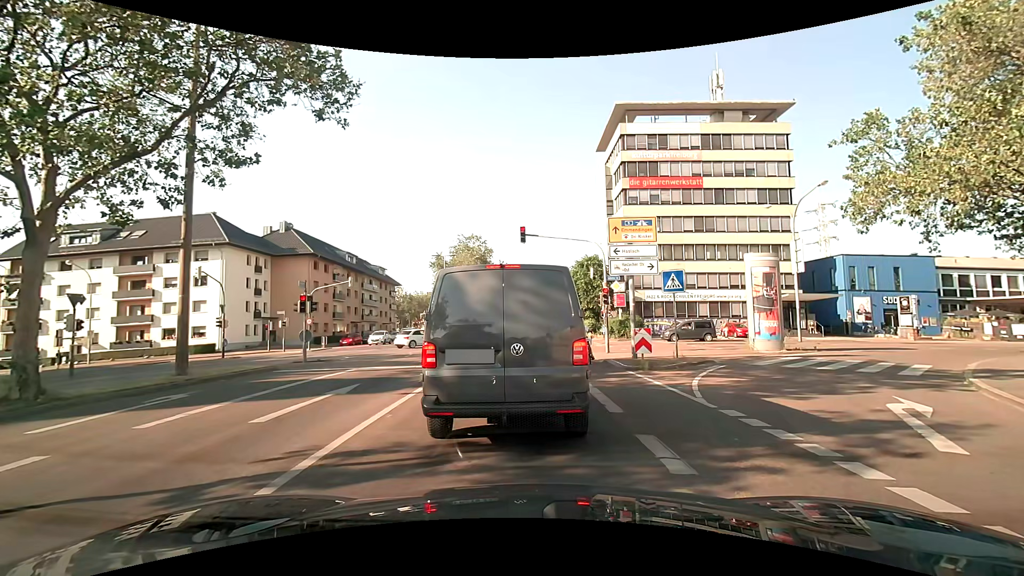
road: secondary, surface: asphalt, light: Day
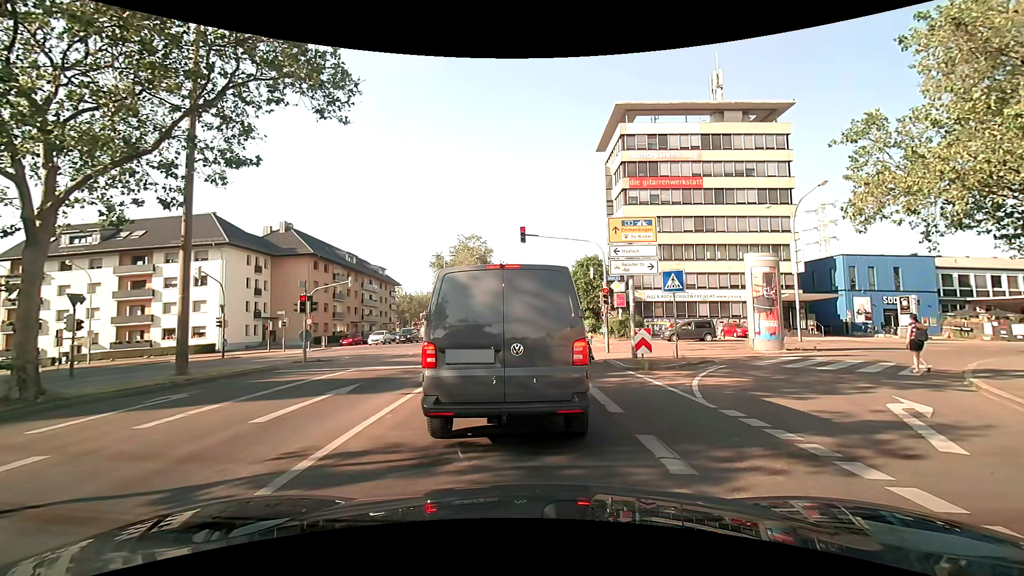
(0.0, 0.0) m; 0°
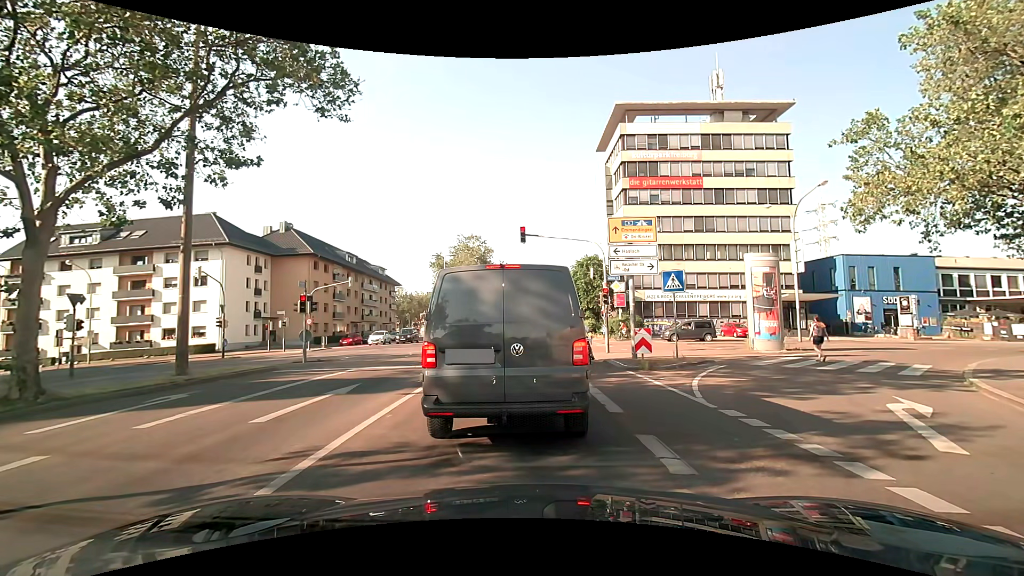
(0.0, 0.0) m; 0°
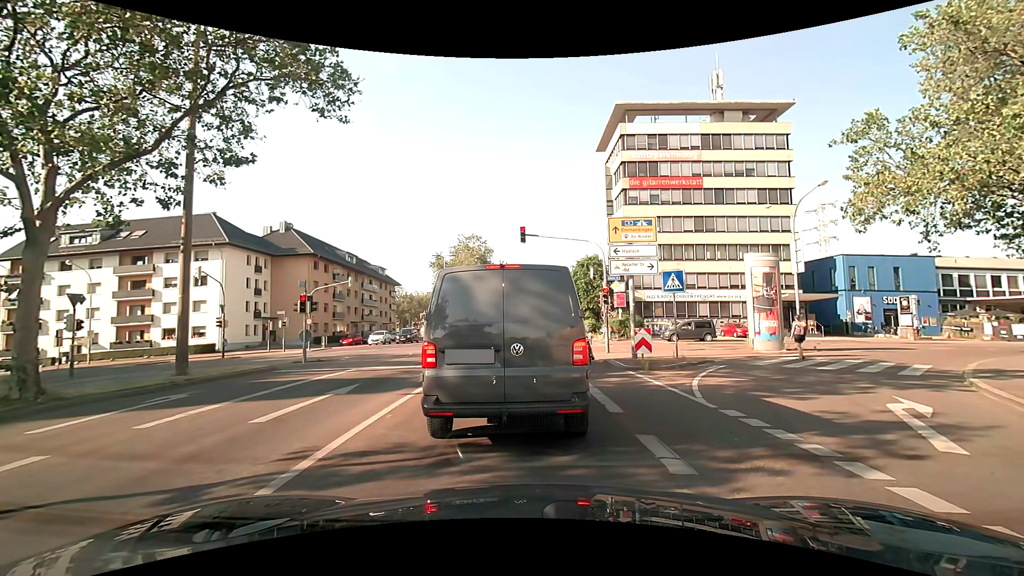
(0.0, 0.0) m; 0°
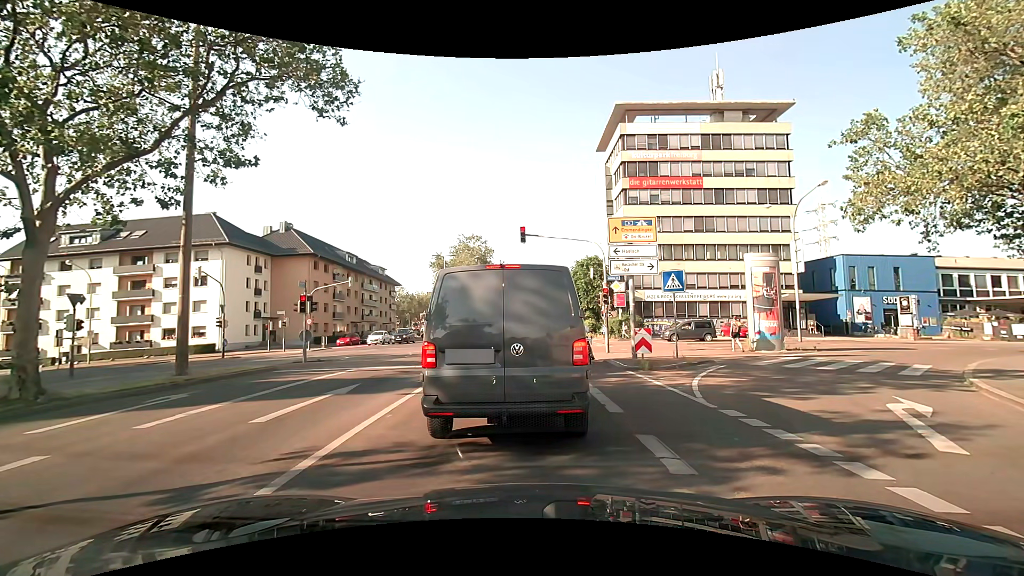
(0.0, 0.0) m; 0°
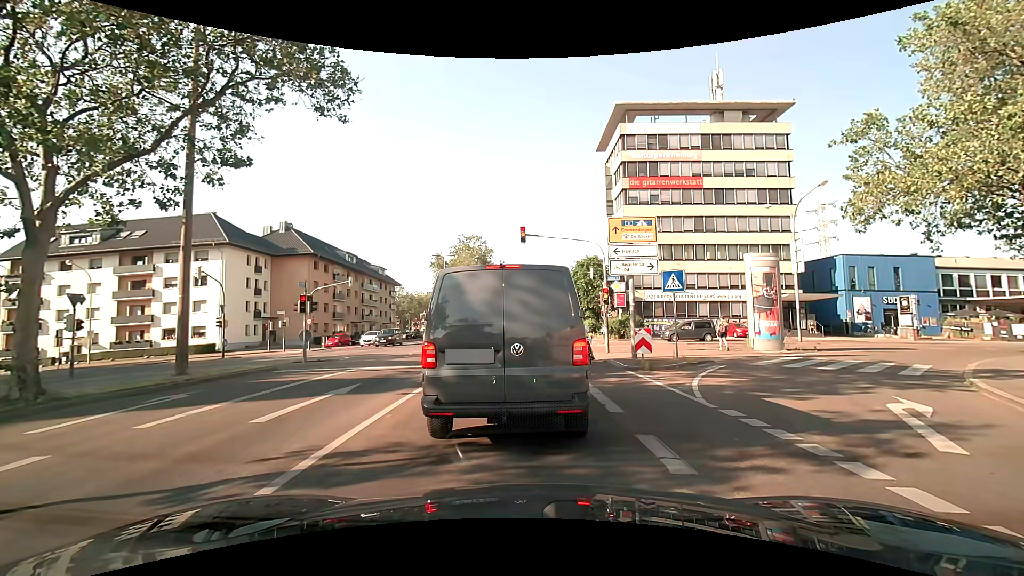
(0.0, 0.0) m; 0°
